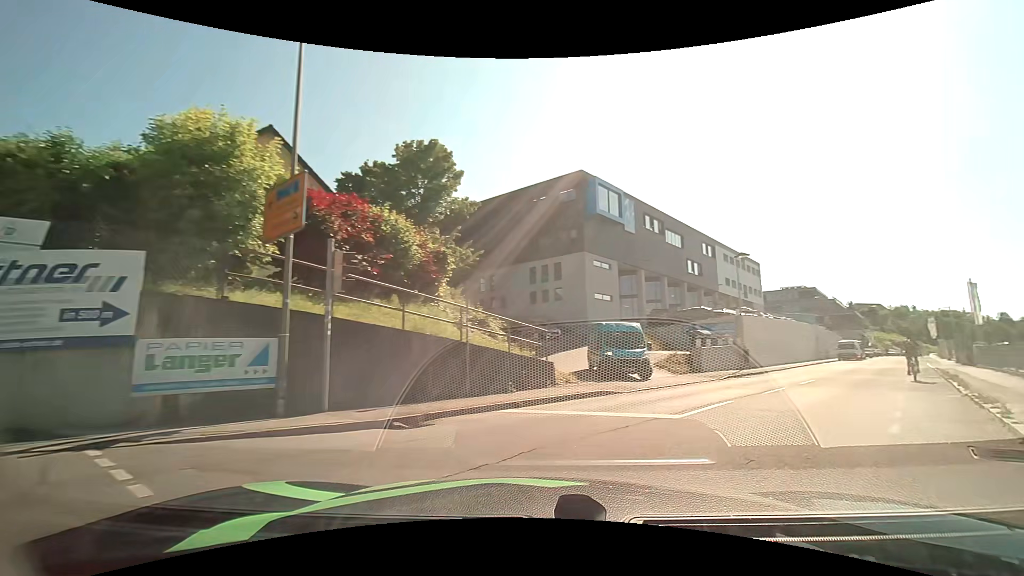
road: residential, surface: asphalt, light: Day
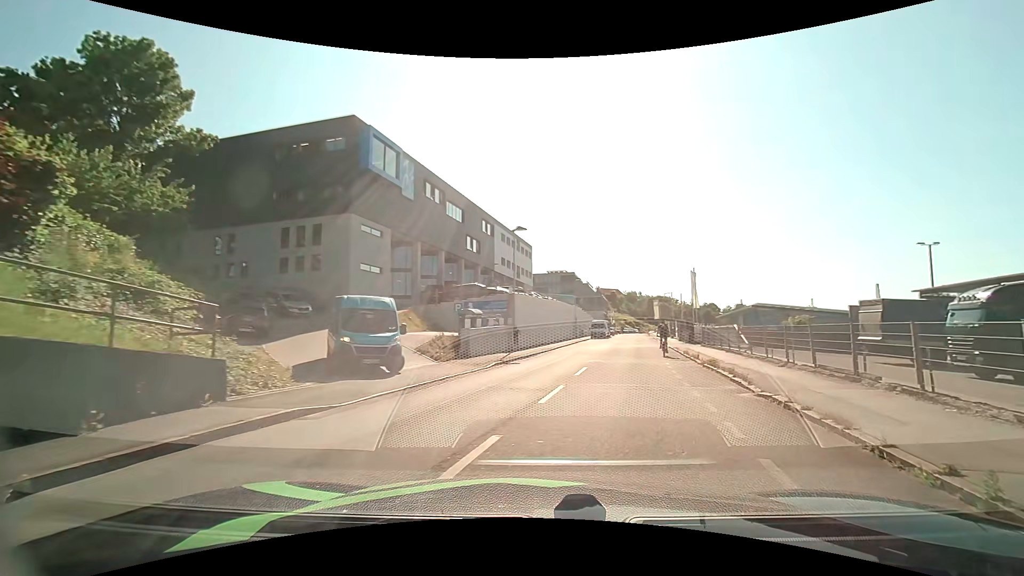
(+1.3, +5.9) m; +23°
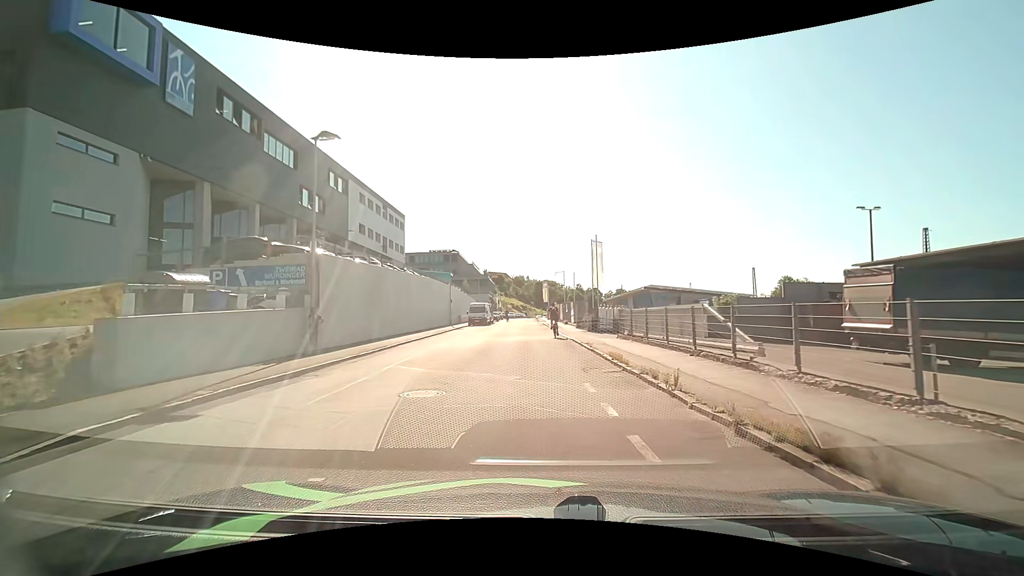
(+2.6, +13.8) m; +14°
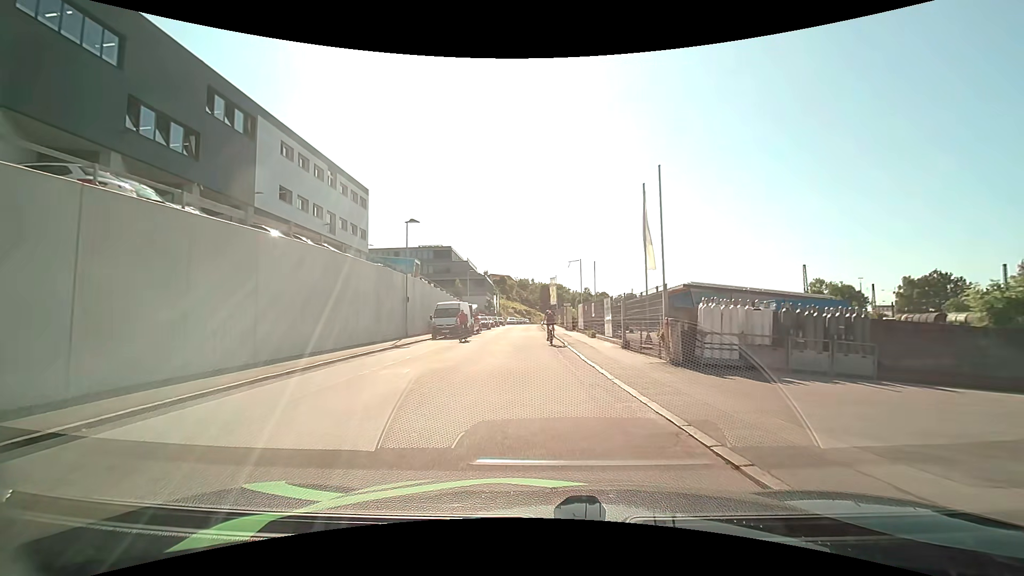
(0.0, +20.2) m; -1°
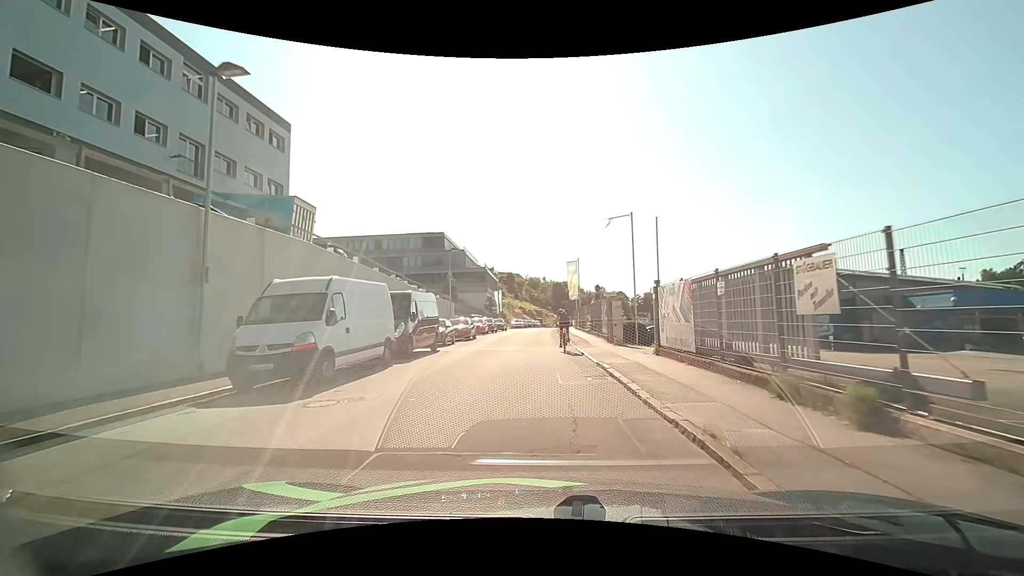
(-0.1, +22.5) m; -1°
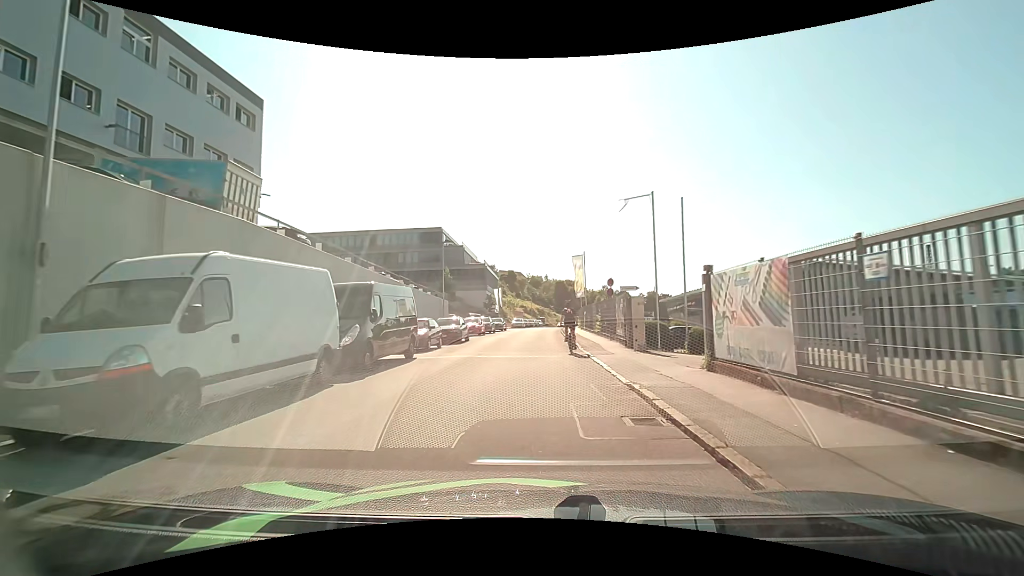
(0.0, +4.5) m; 0°
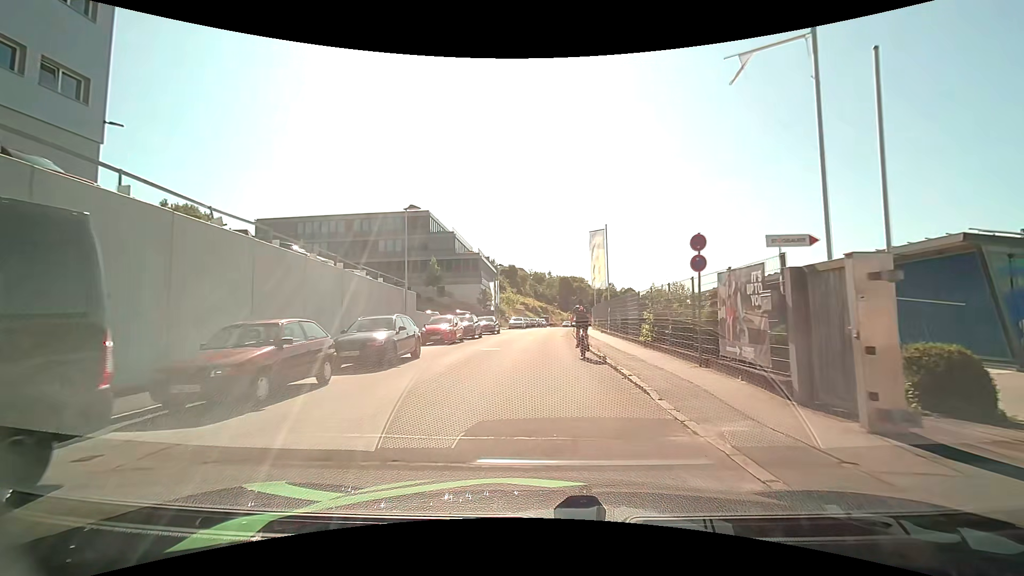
(-0.2, +13.2) m; -1°
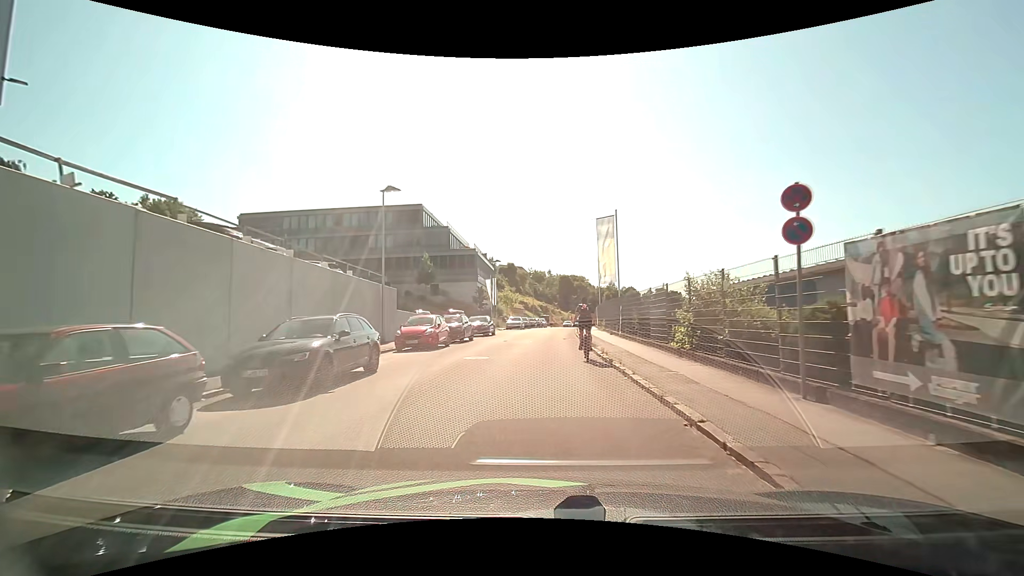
(0.0, +4.5) m; 0°
(0, +10) (0, +20) (0, +30) (0, +40) (0, +50) (+1, +60) (+3, +70) (+4, +80) (+6, +89) (+8, +99) m
